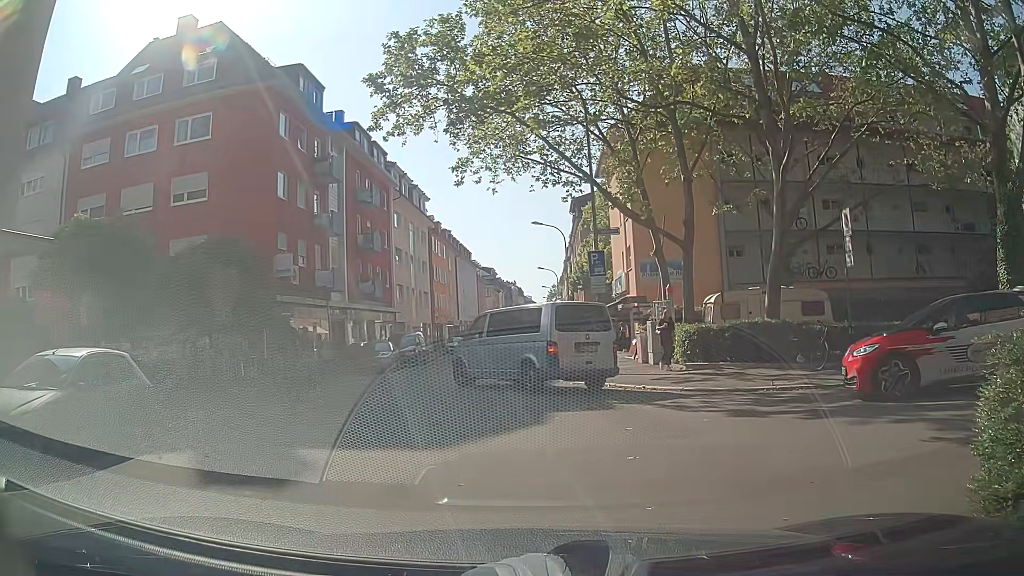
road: residential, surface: asphalt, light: Day
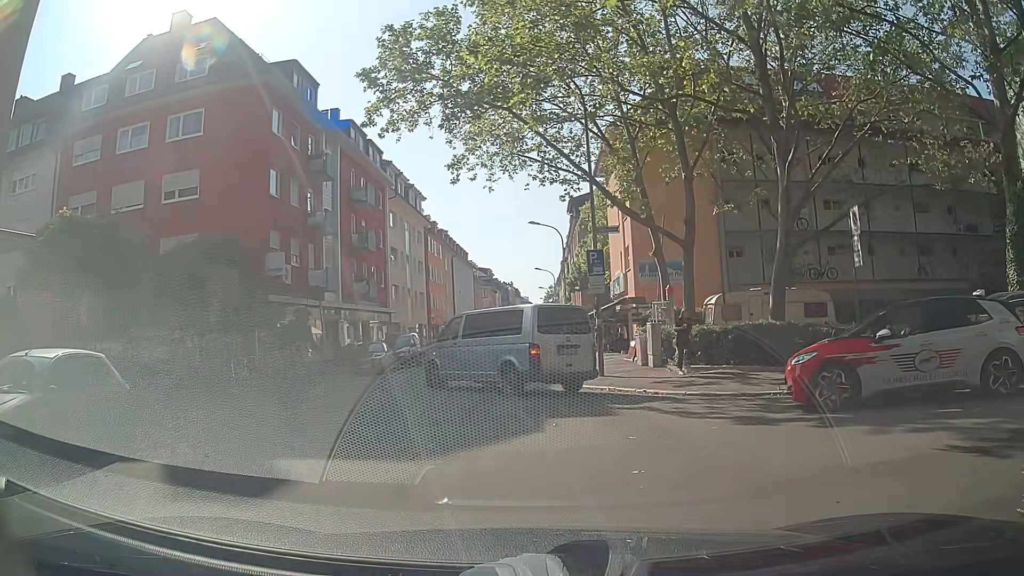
(0.0, +0.6) m; 0°
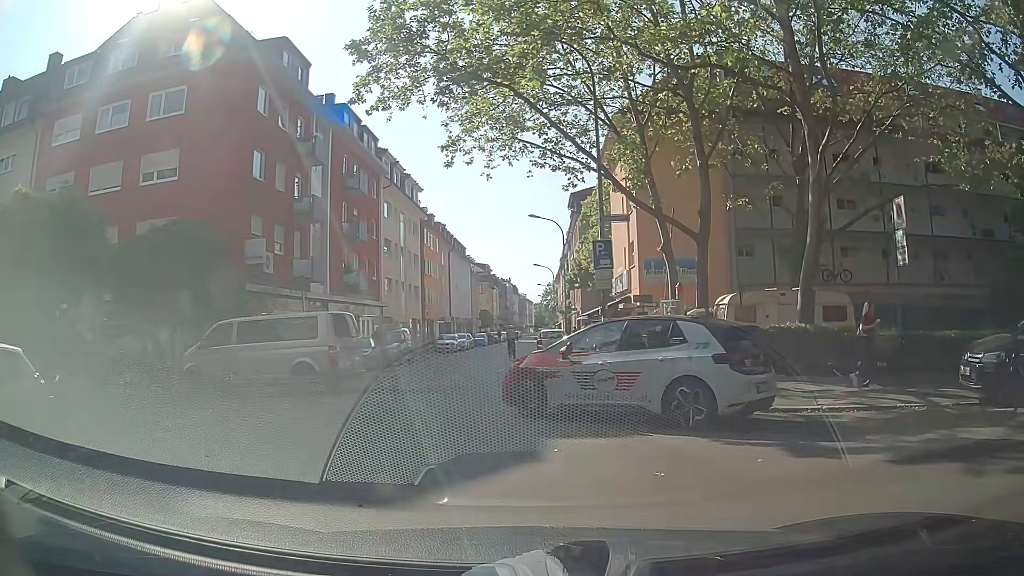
(0.0, +2.0) m; 0°
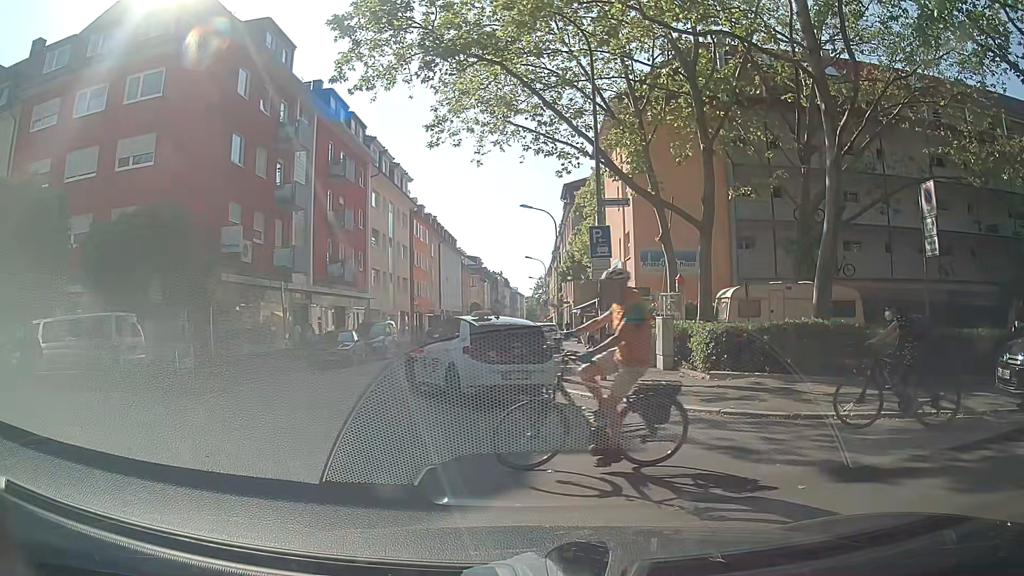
(0.0, +1.3) m; 0°
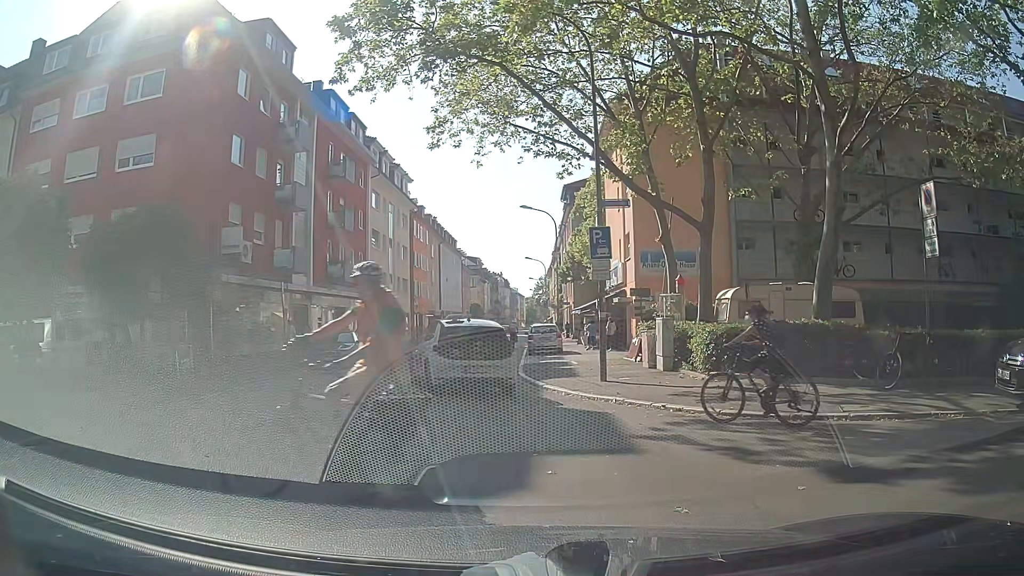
(0.0, 0.0) m; 0°
